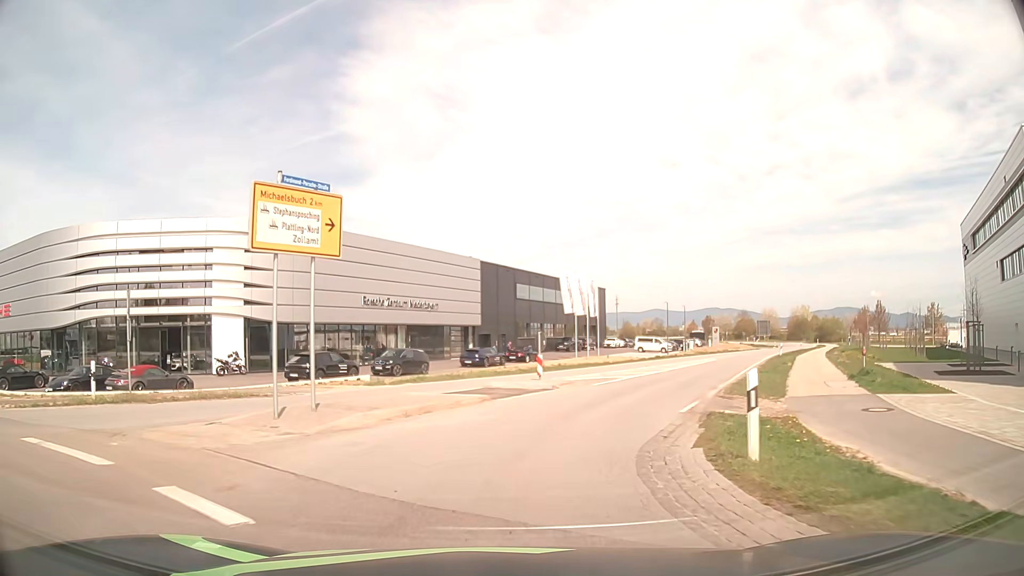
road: tertiary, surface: asphalt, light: Day
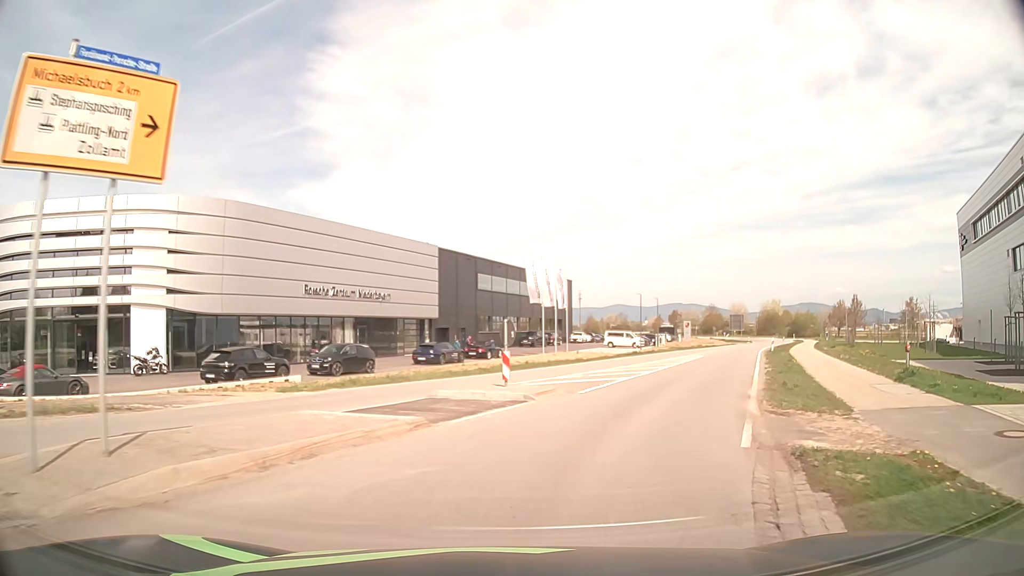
(+0.1, +5.9) m; +3°
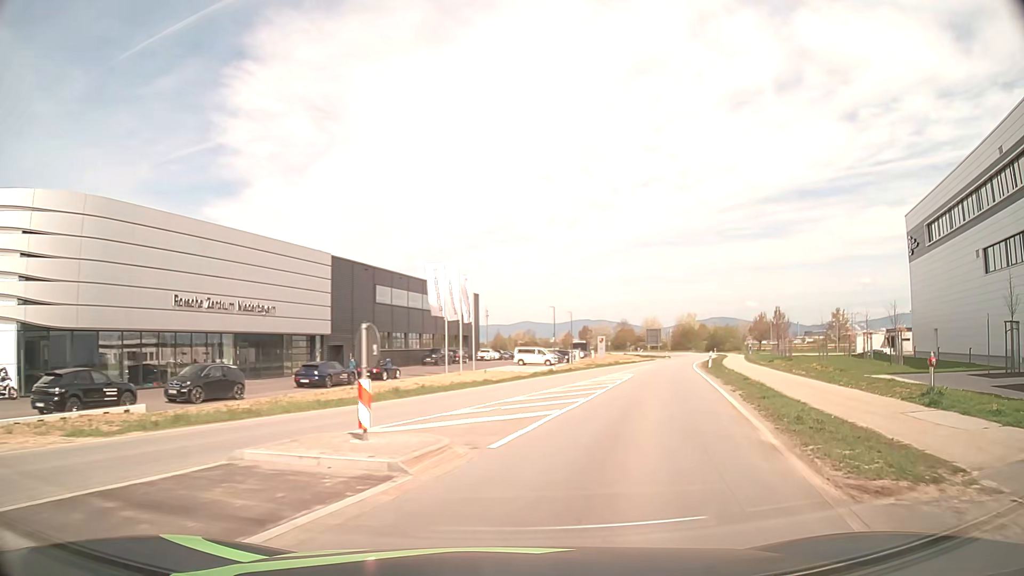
(+0.4, +6.2) m; +8°
(+1, +10) (+3, +20) (+6, +29) (+9, +39) (+12, +48) (+14, +58) (+18, +68) (+21, +77) (+24, +86) (+28, +96) m
